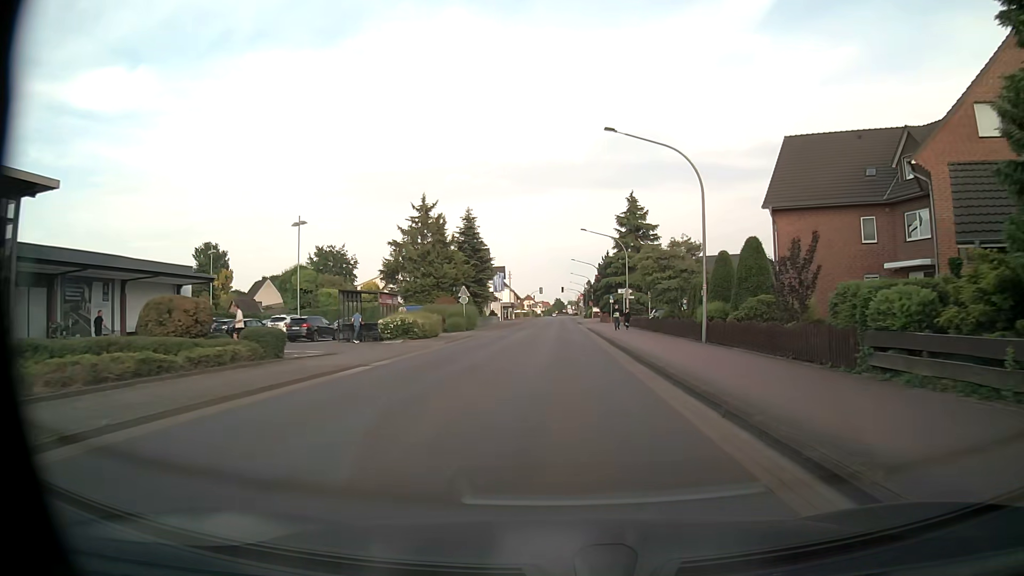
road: tertiary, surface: asphalt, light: Day
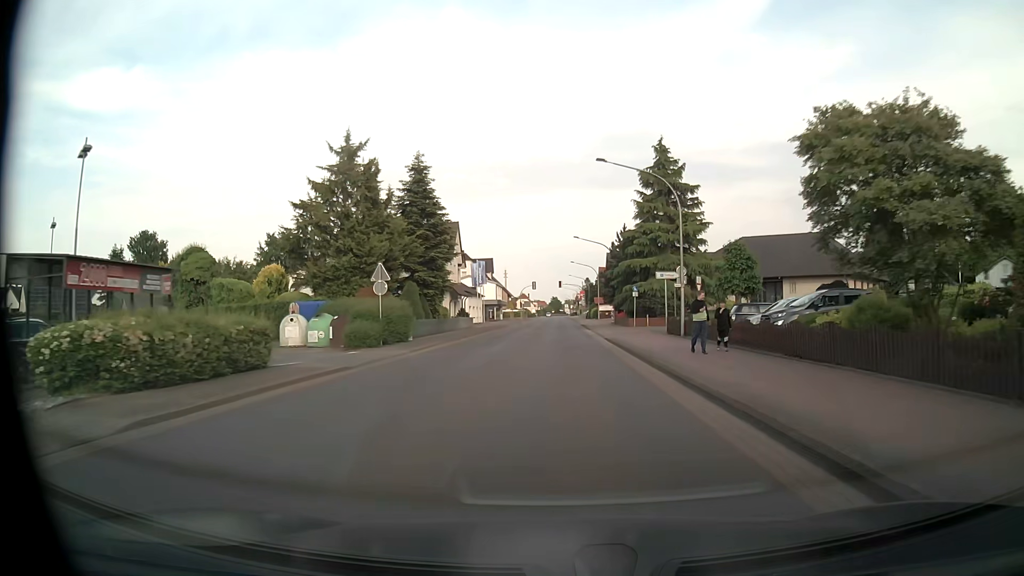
(+0.1, +24.7) m; 0°
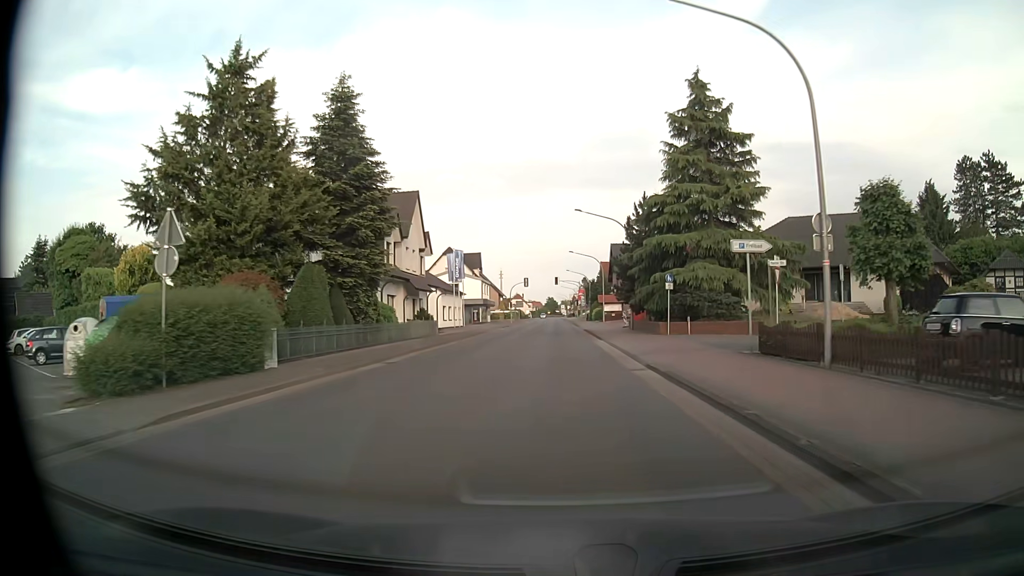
(+0.1, +16.5) m; 0°
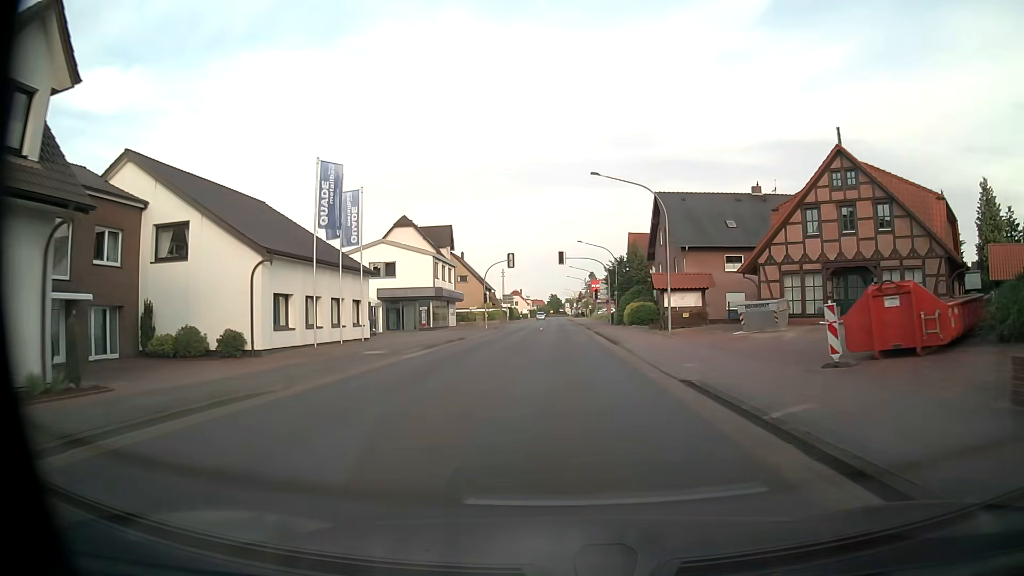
(-0.2, +41.1) m; 0°
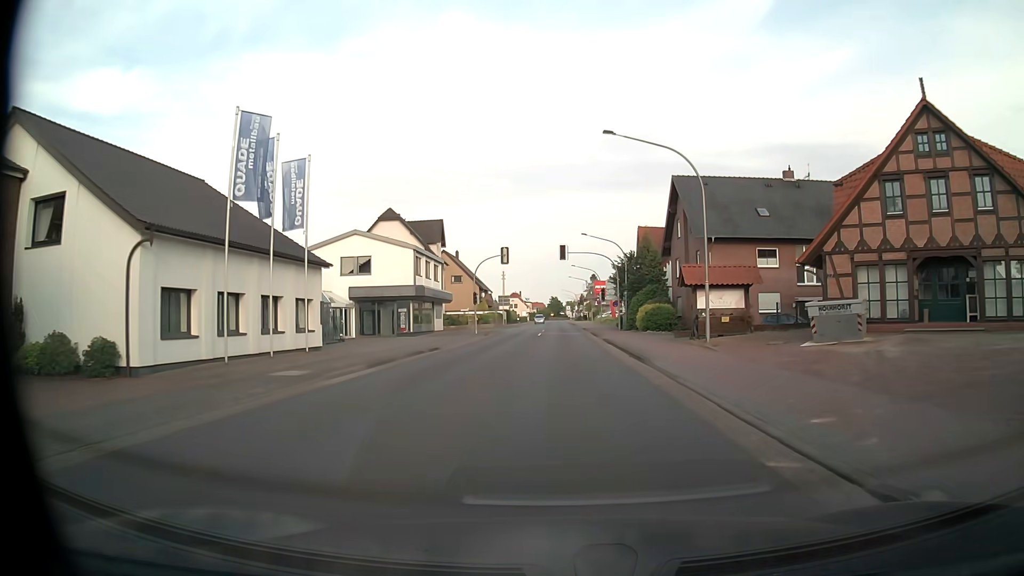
(0.0, +8.2) m; 0°
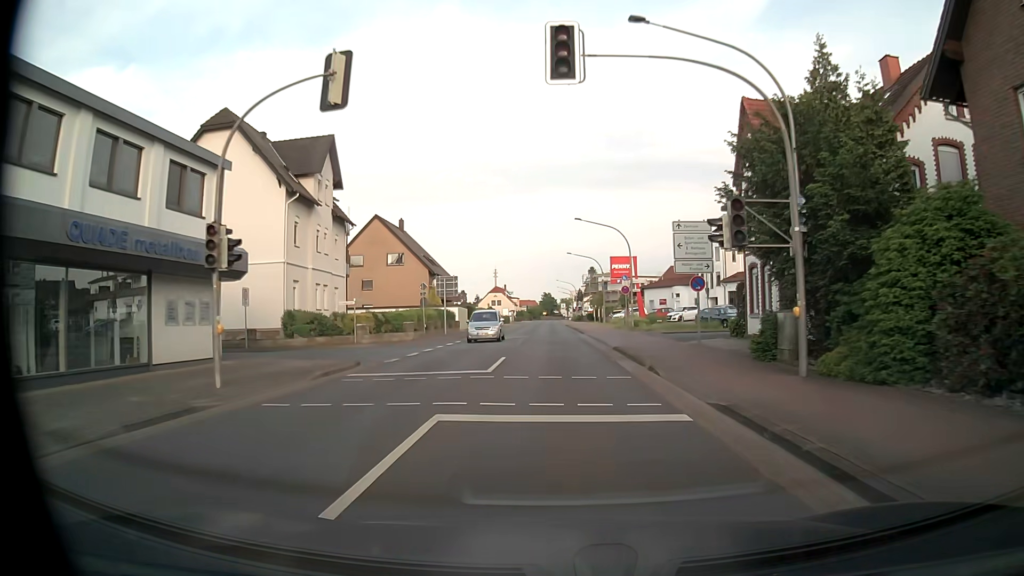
(+0.2, +41.1) m; 0°
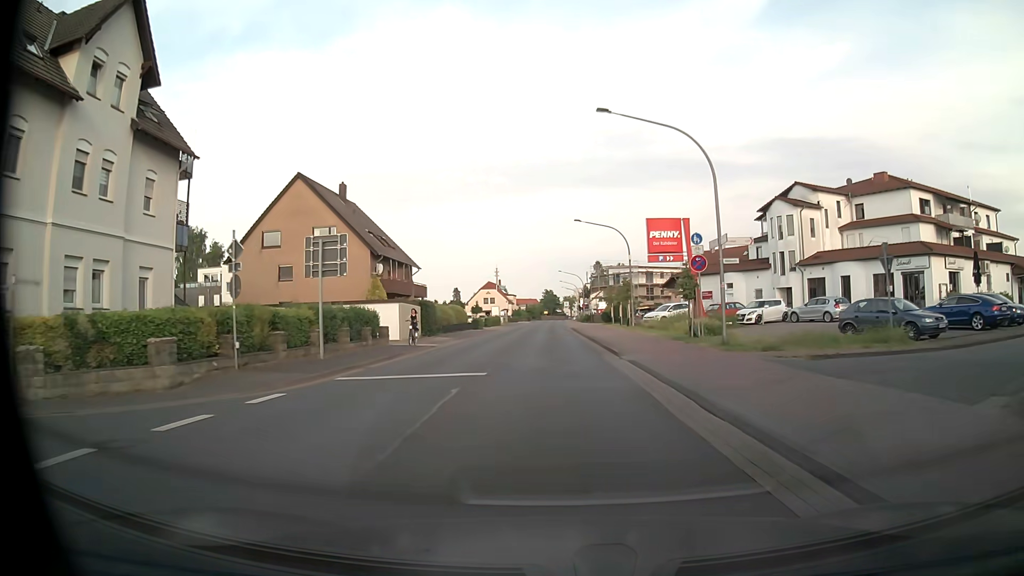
(0.0, +24.6) m; 0°
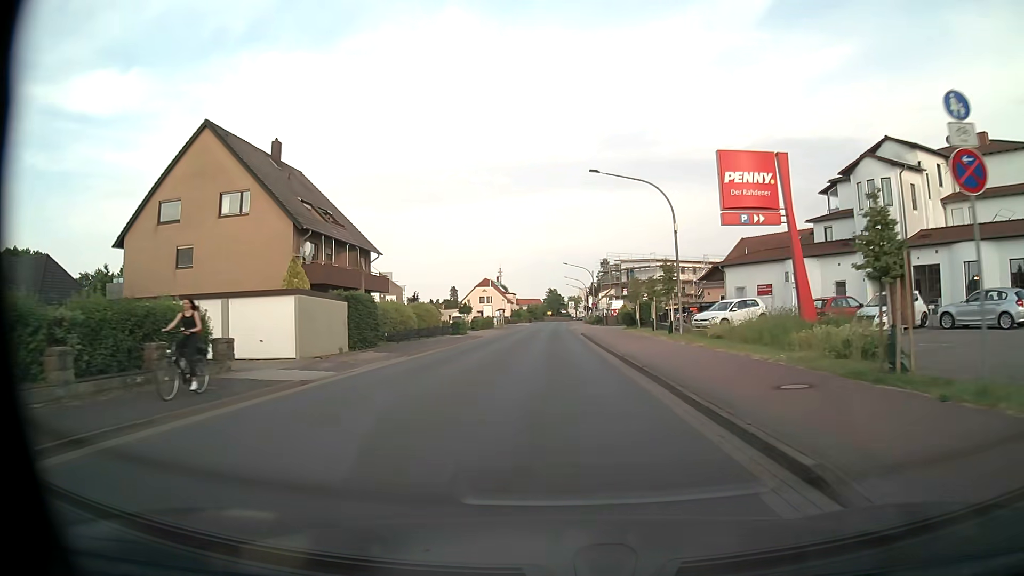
(-0.2, +16.4) m; -1°
(0, +10) (0, +20) (0, +30) (0, +40) (0, +50) (0, +60) (0, +70) (0, +80) (0, +90) (0, +100) m
